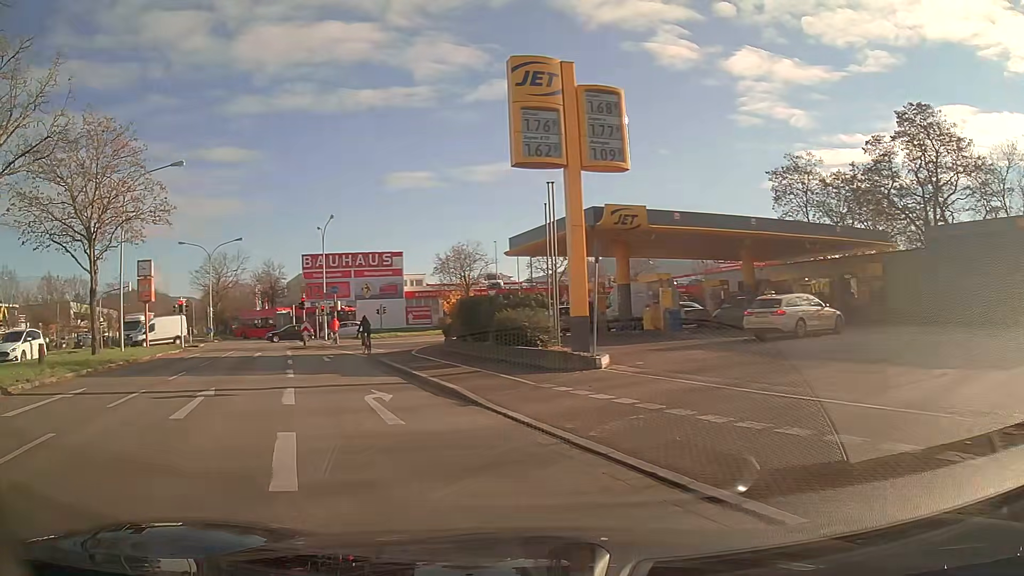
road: primary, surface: asphalt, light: Day
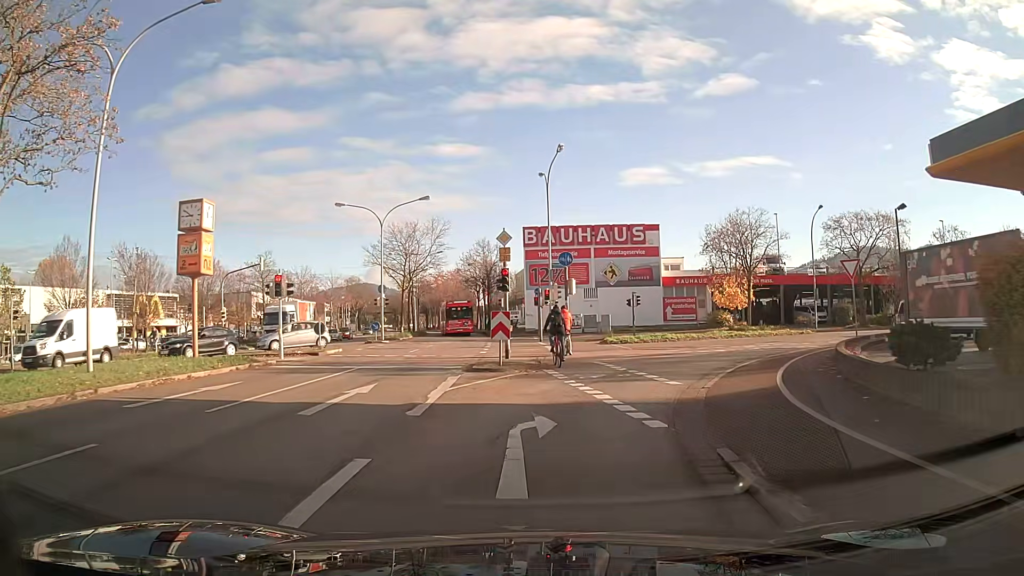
(-4.2, +20.1) m; -15°
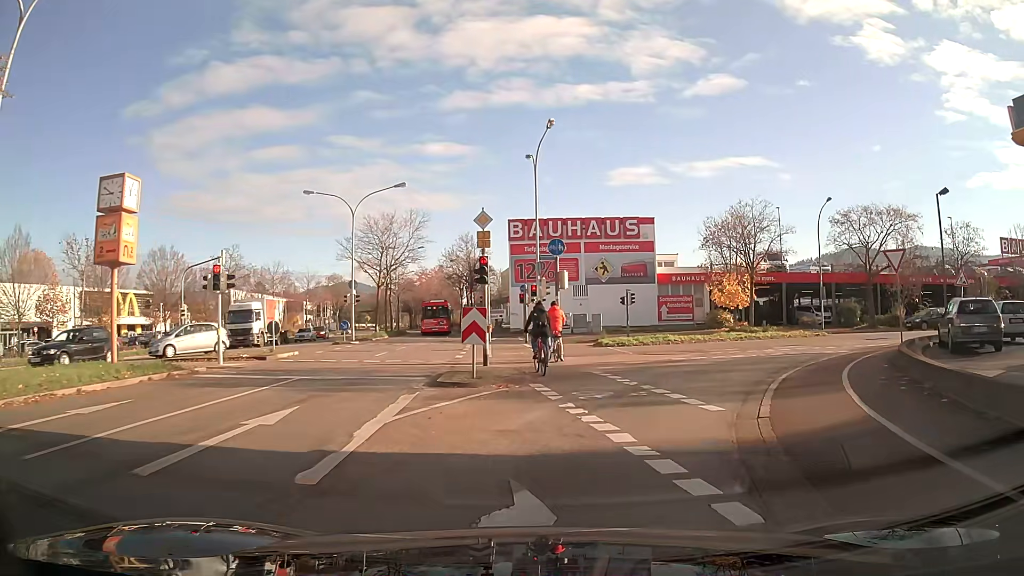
(0.0, +4.2) m; +2°
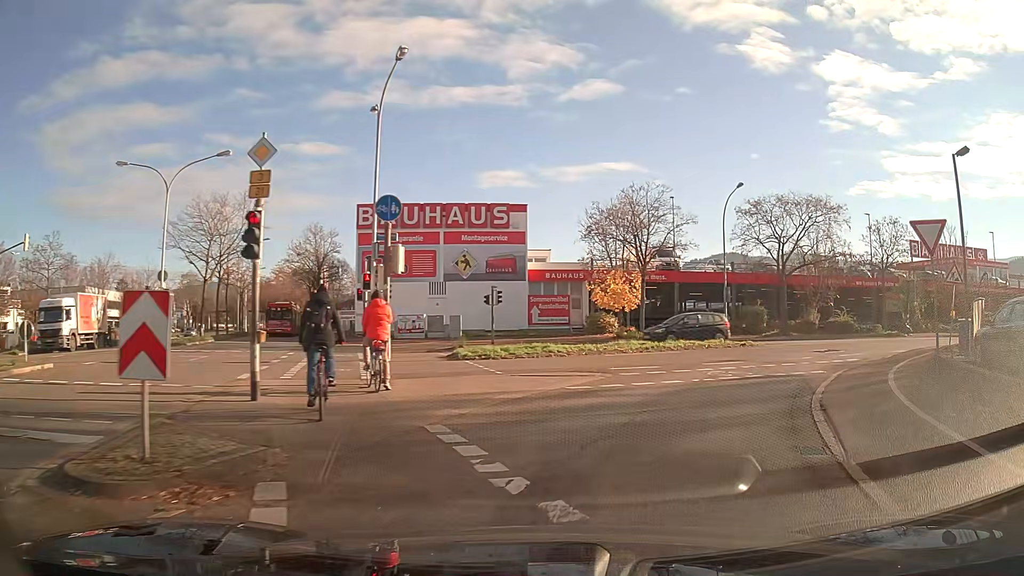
(+0.8, +8.3) m; +13°
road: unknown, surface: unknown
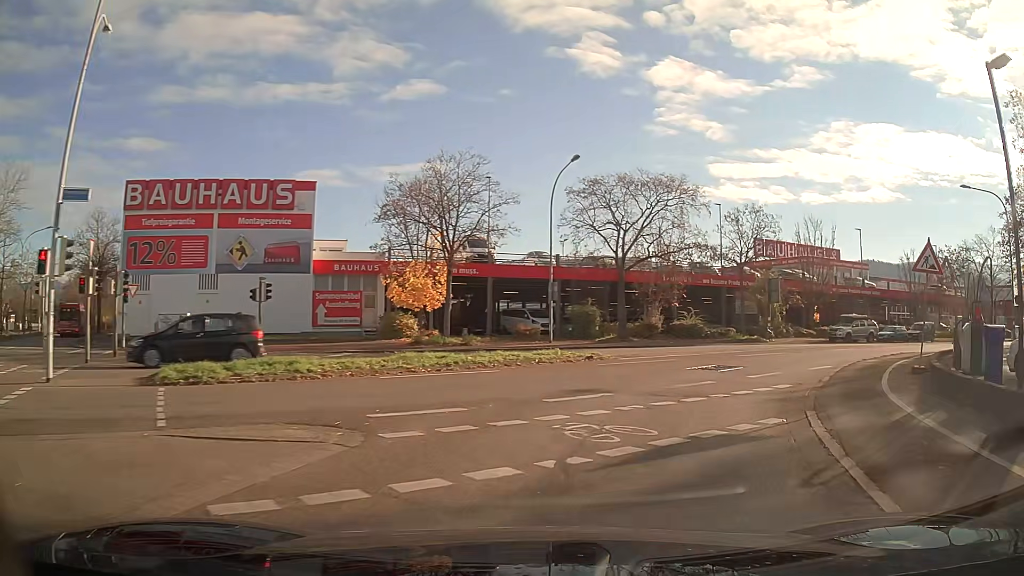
(+1.2, +8.4) m; +16°
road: secondary_link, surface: asphalt
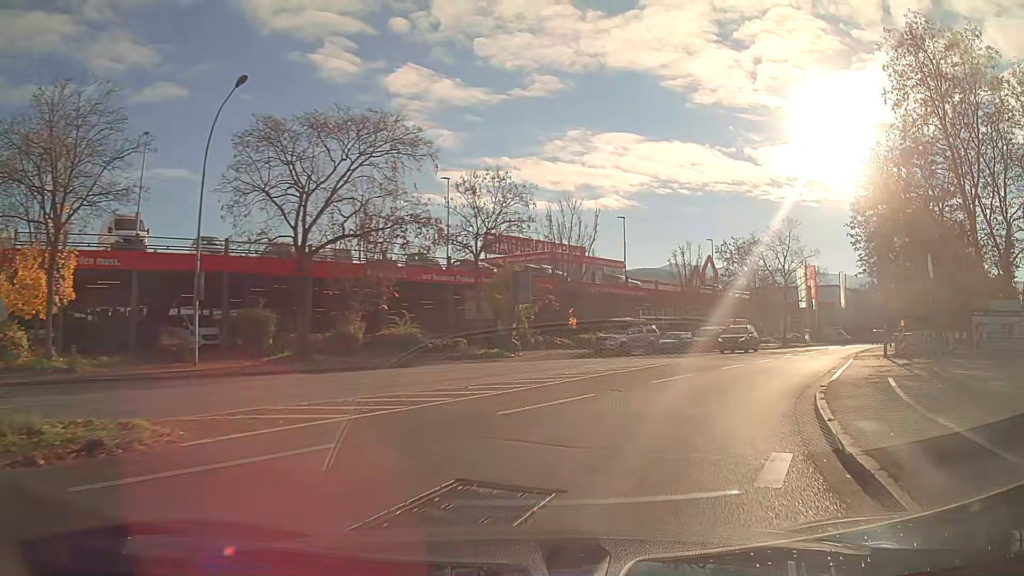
(+2.8, +12.9) m; +24°
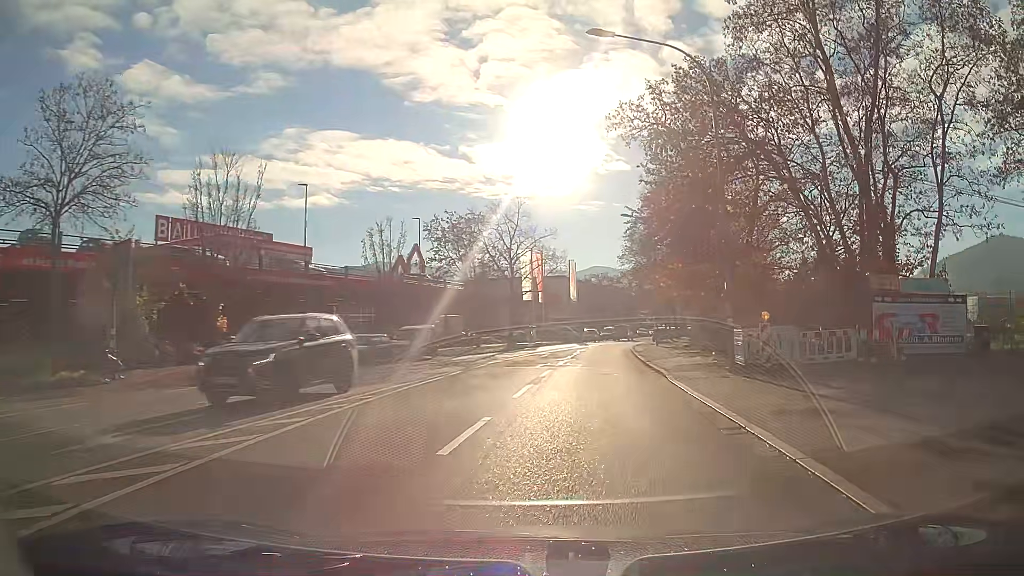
(+2.9, +13.5) m; +23°
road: secondary
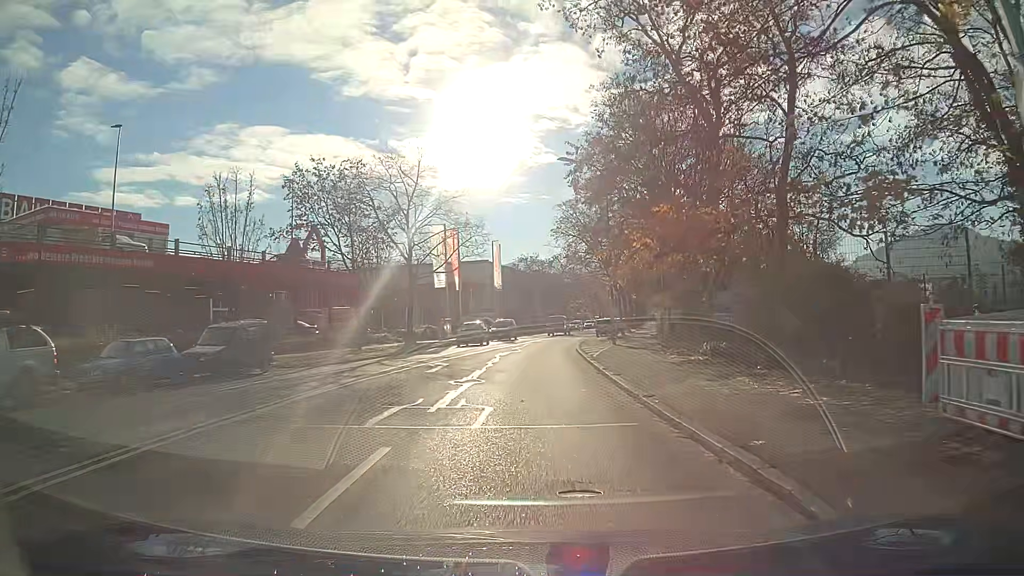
(+0.8, +14.8) m; +4°
